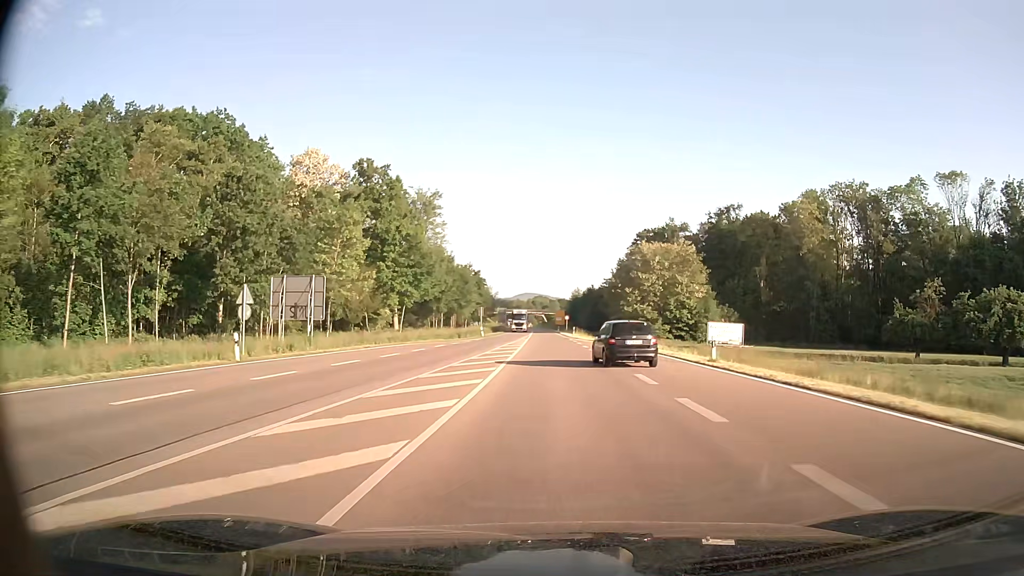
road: primary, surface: asphalt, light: Day
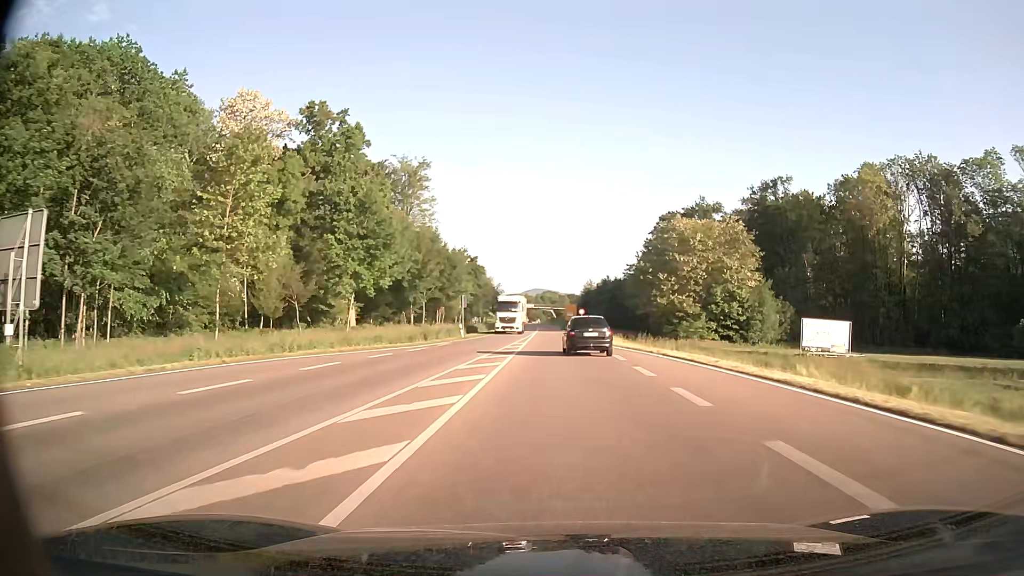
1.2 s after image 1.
(-0.2, +22.8) m; -1°
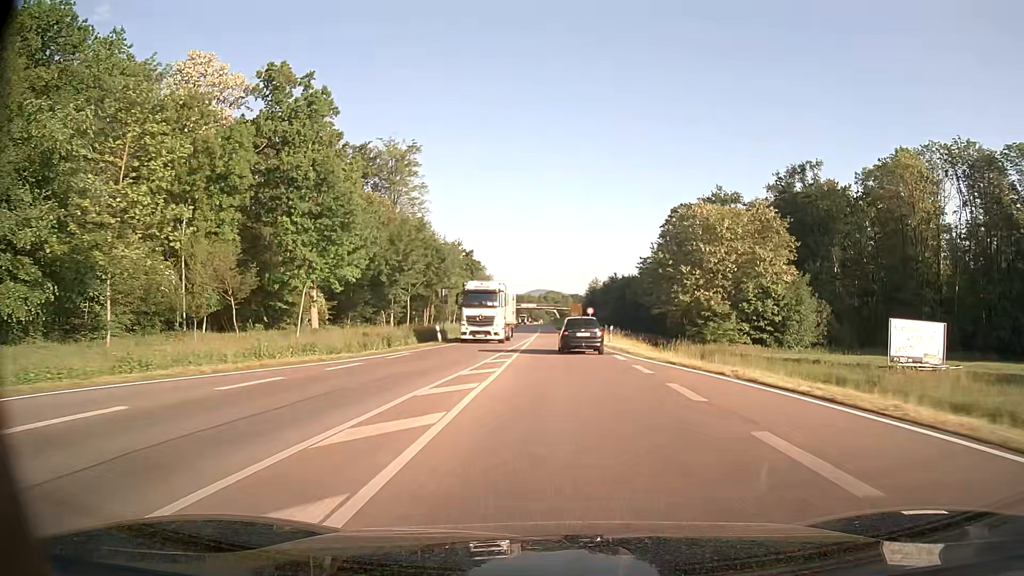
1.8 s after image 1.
(0.0, +11.3) m; 0°
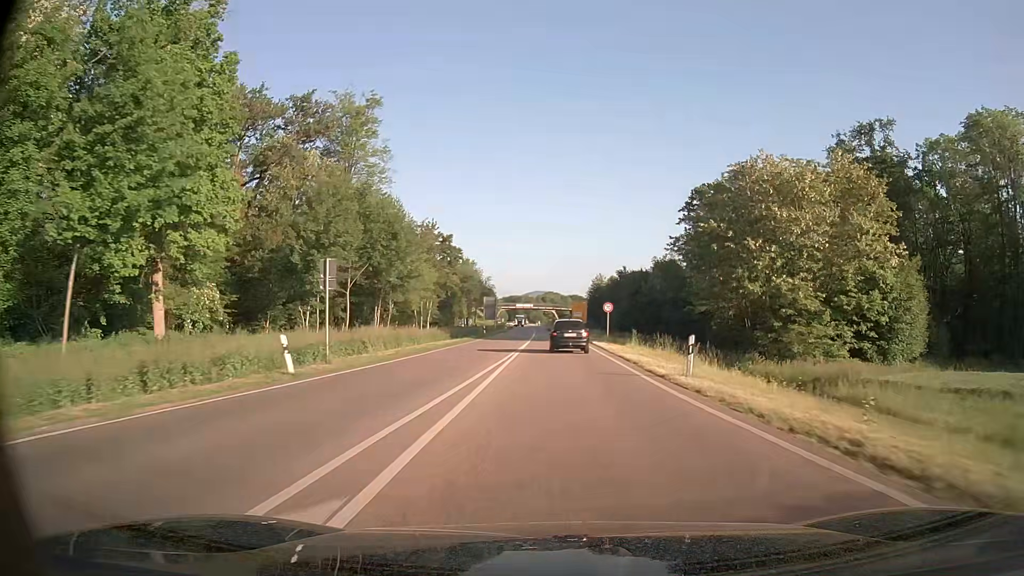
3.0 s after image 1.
(-0.1, +22.7) m; 0°
(0, +10) (0, +20) (0, +30) (0, +40) (0, +50) (0, +60) (0, +70) (0, +80) (-1, +90) (-1, +100) m
